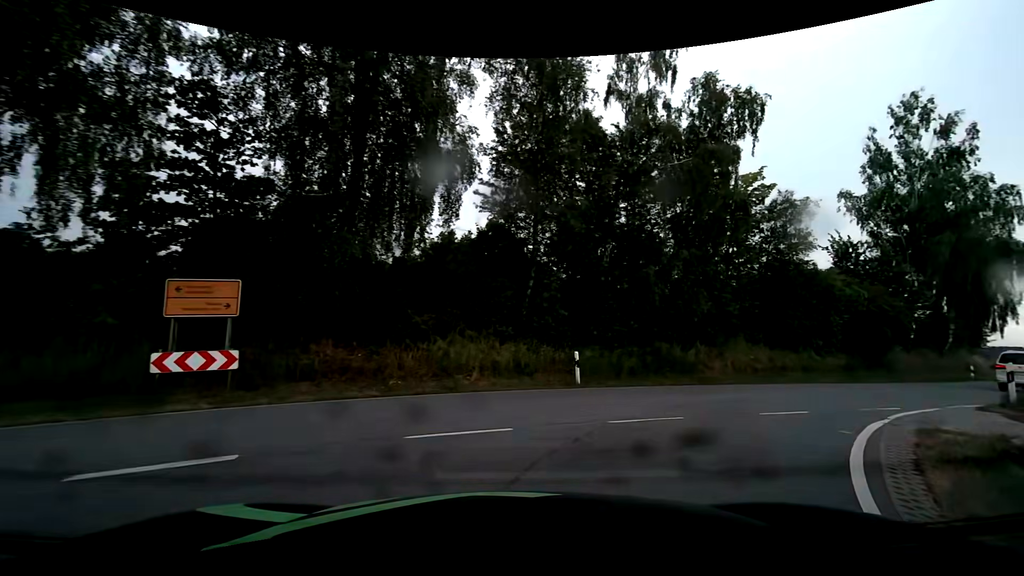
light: Day
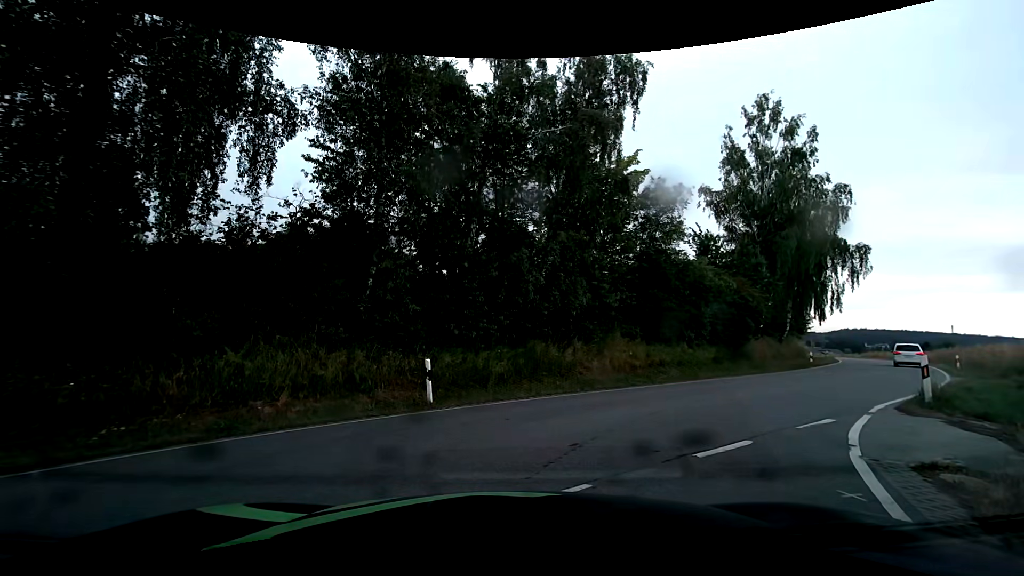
(+0.4, +3.6) m; +11°
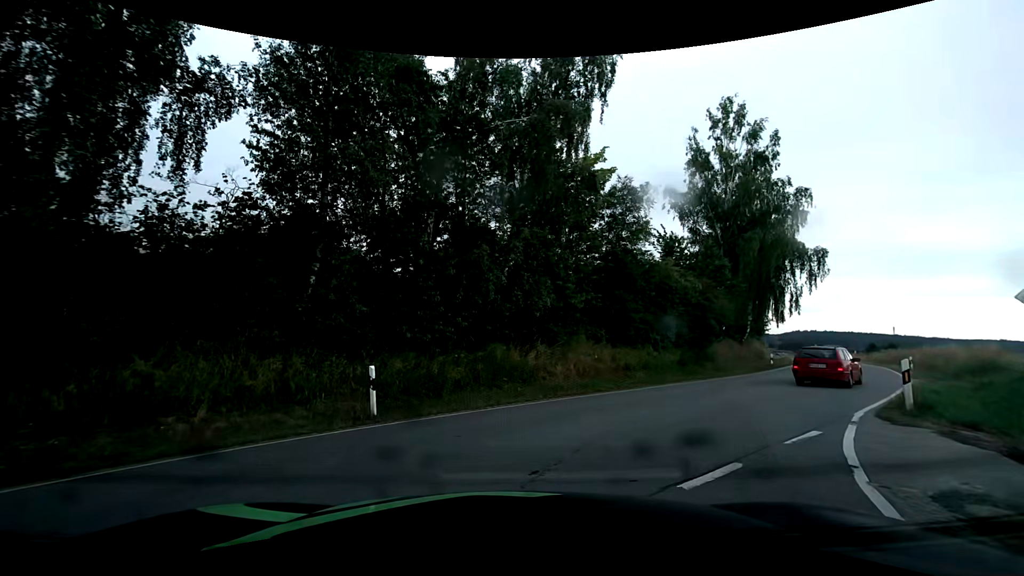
(+0.1, +1.3) m; +6°
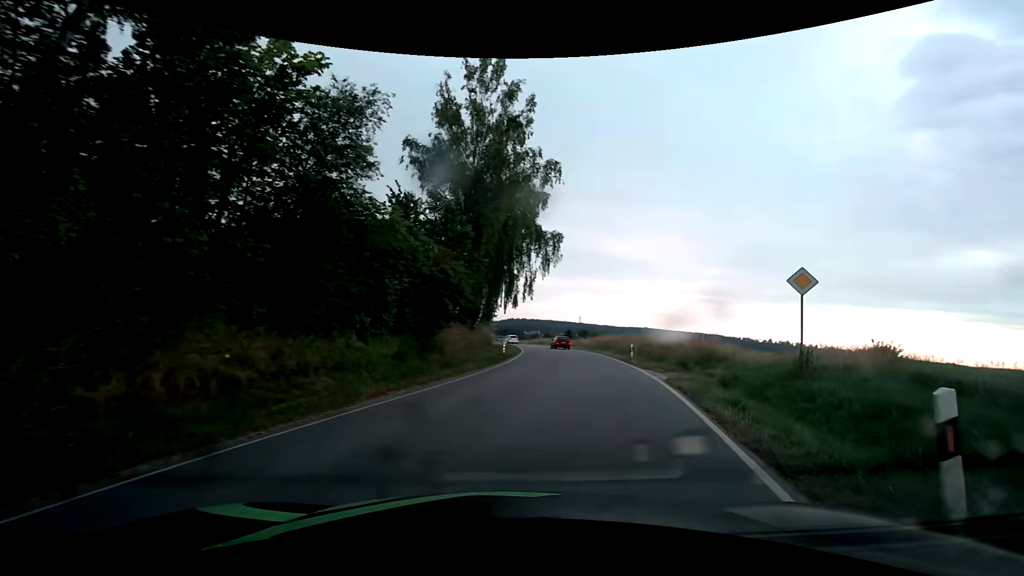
(+2.6, +8.8) m; +31°
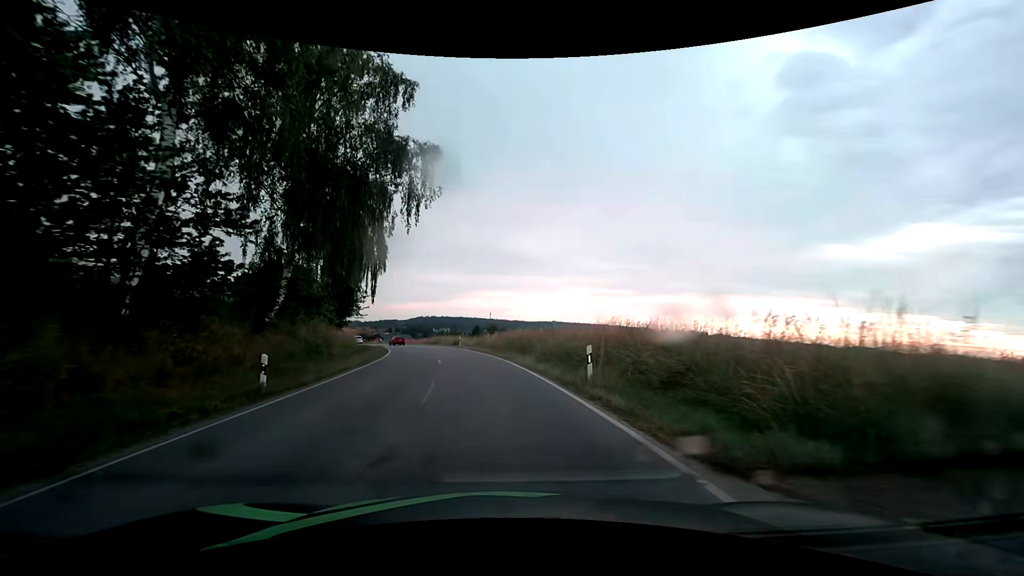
(+3.4, +19.1) m; +11°
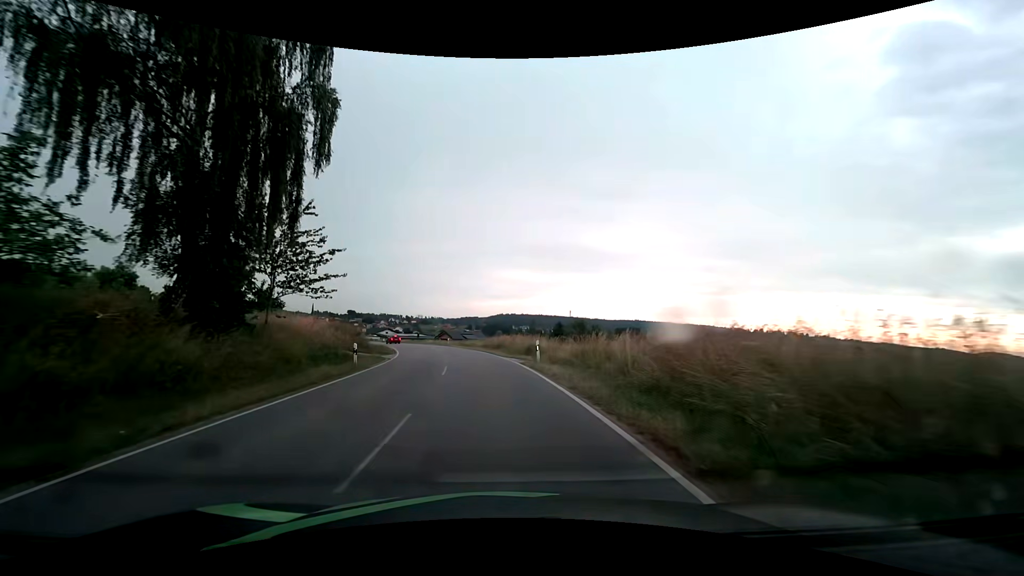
(-2.4, +29.4) m; -9°
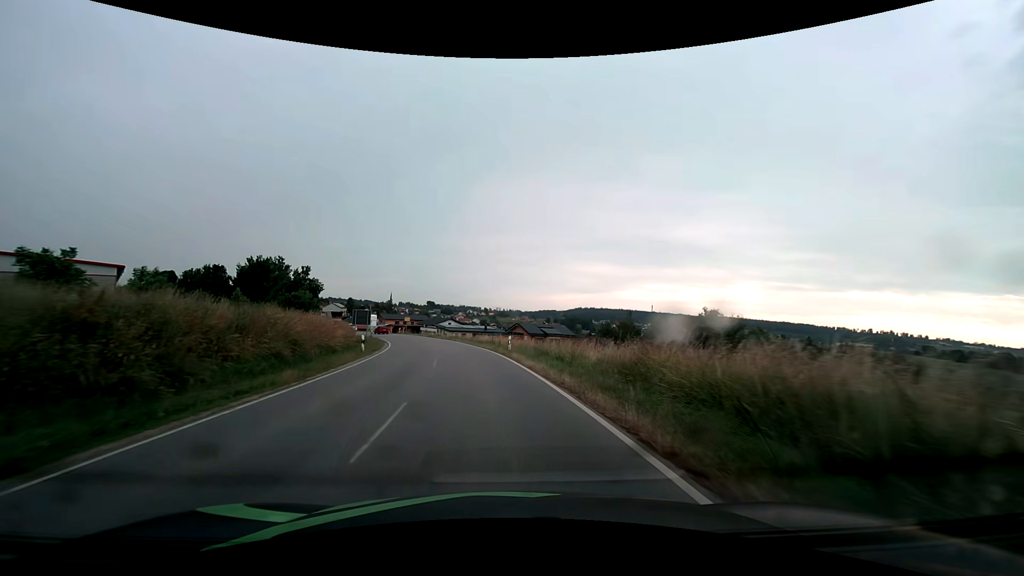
(-2.8, +35.1) m; -9°
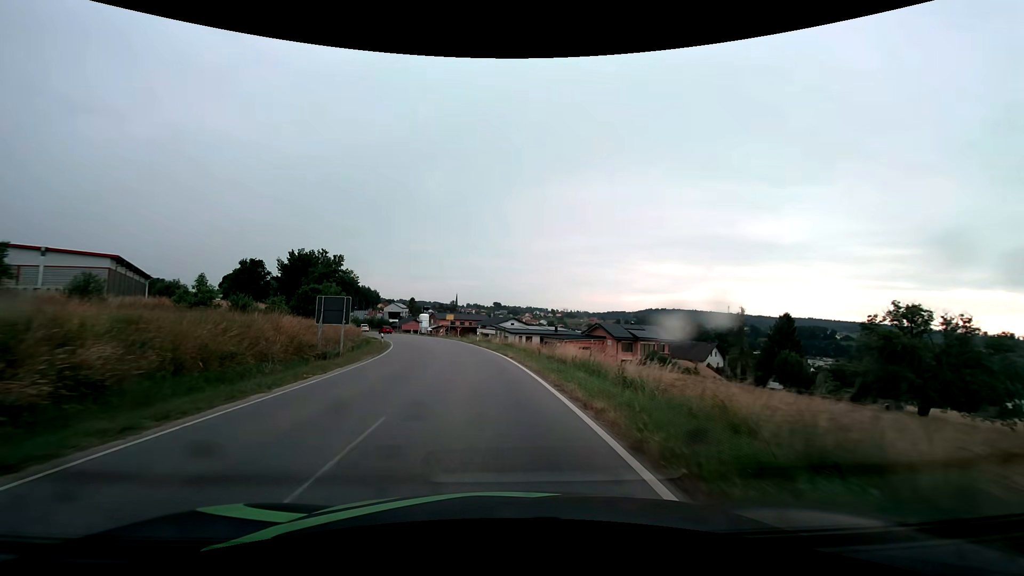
(-1.5, +25.1) m; -7°
(0, +10) (-1, +20) (-2, +30) (-4, +40) (-7, +49) (-9, +59) (-13, +68) (-16, +78) (-20, +87) (-24, +96) m
